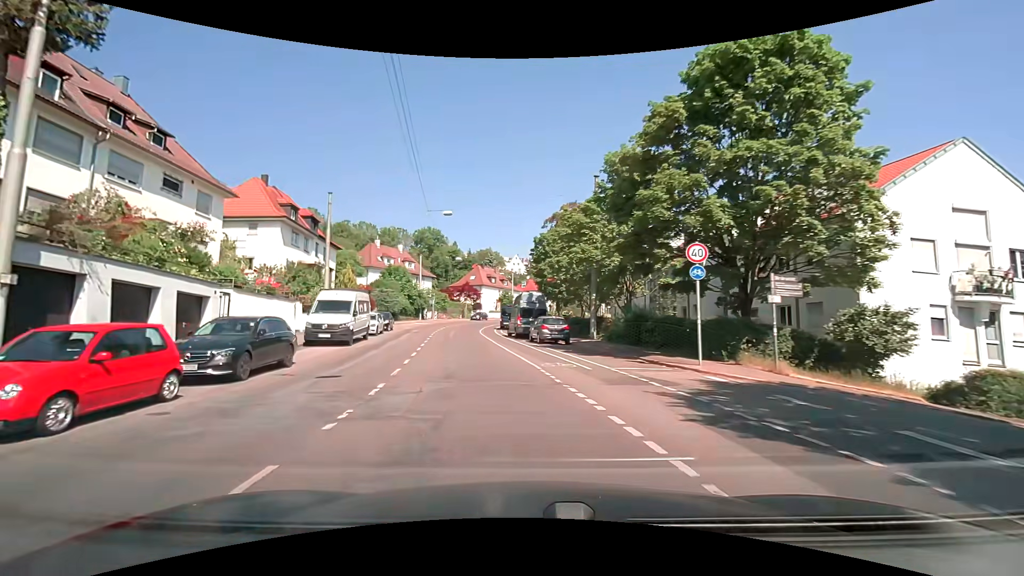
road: secondary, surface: asphalt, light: Day
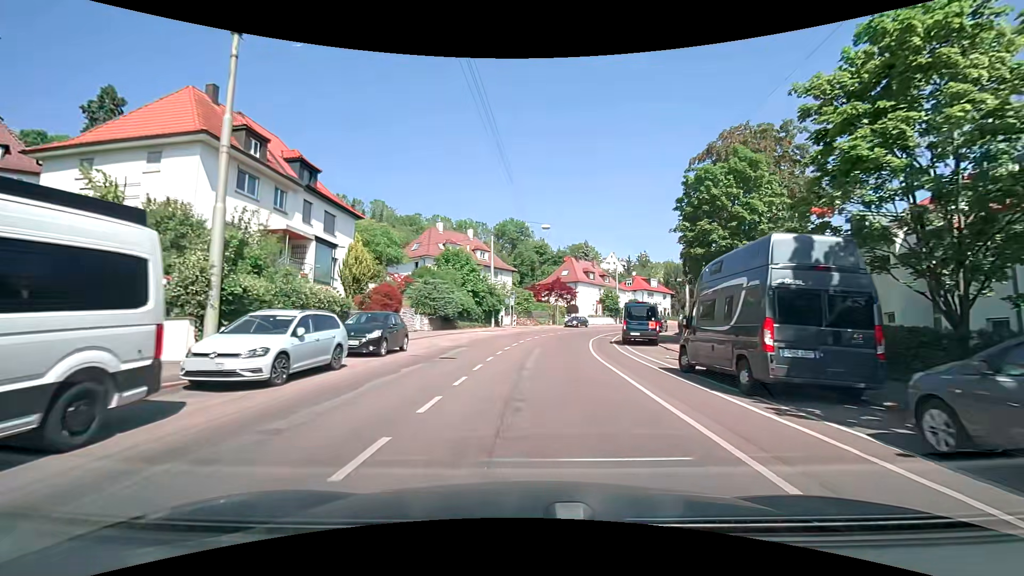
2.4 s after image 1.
(-2.7, +23.0) m; -9°
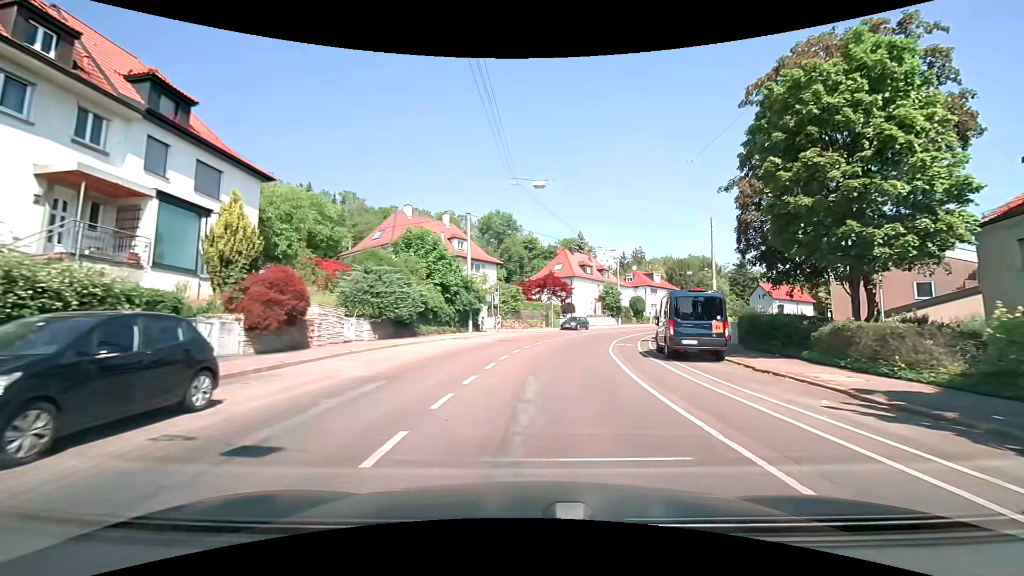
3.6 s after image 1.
(-0.2, +11.3) m; 0°
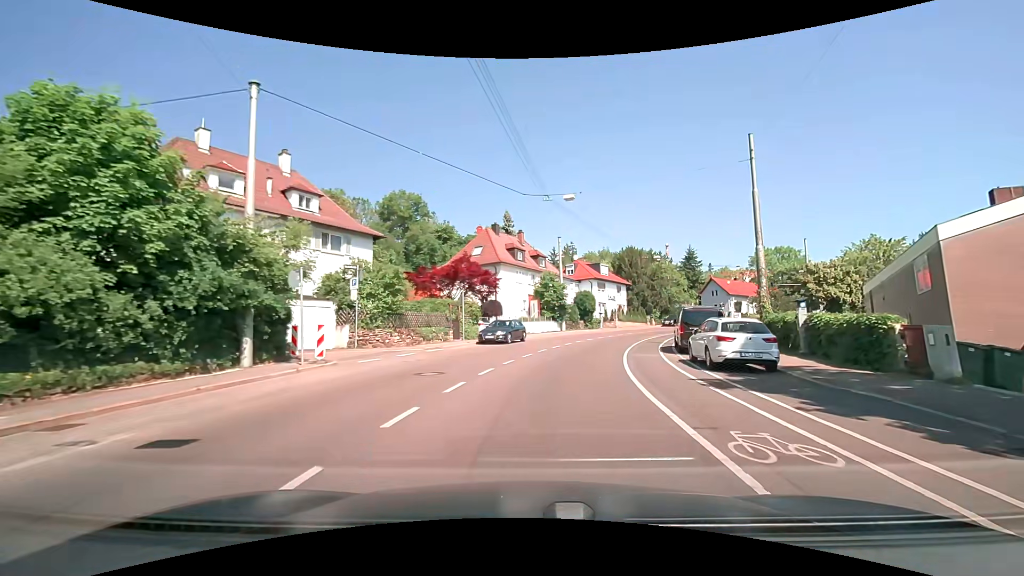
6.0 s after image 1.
(+1.5, +22.4) m; +8°
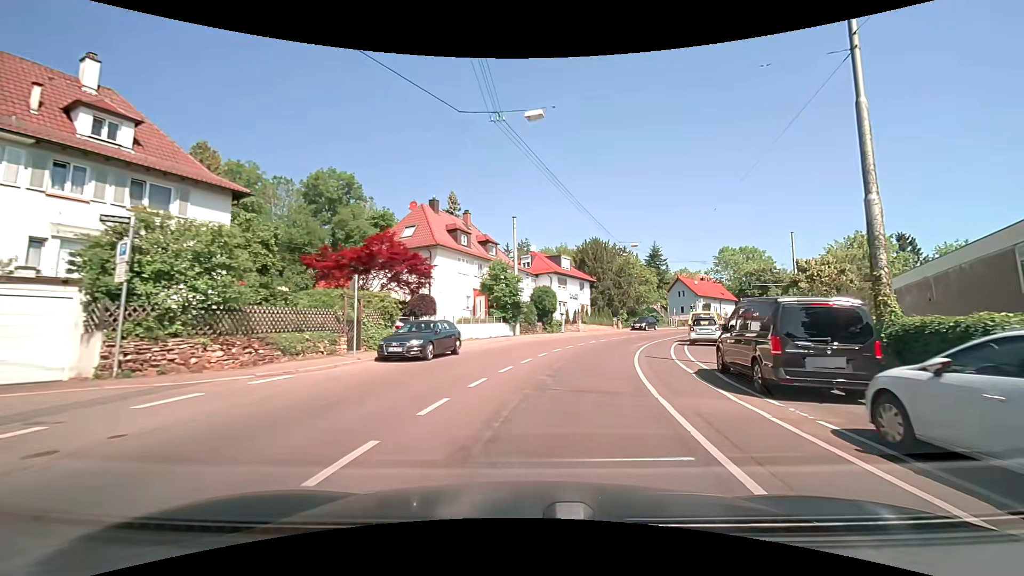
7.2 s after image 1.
(+0.6, +11.3) m; +6°
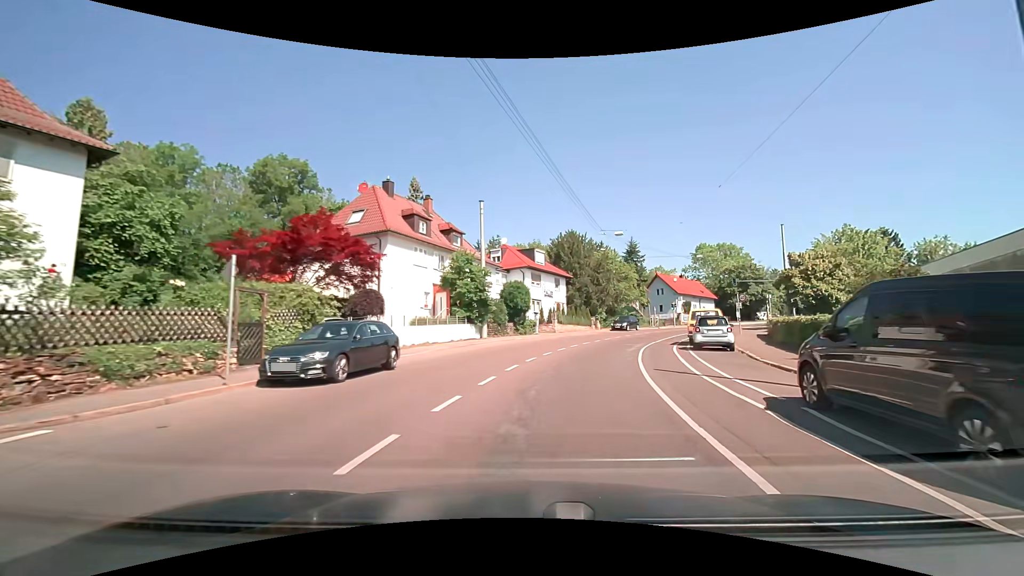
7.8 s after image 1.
(+0.1, +5.8) m; +2°
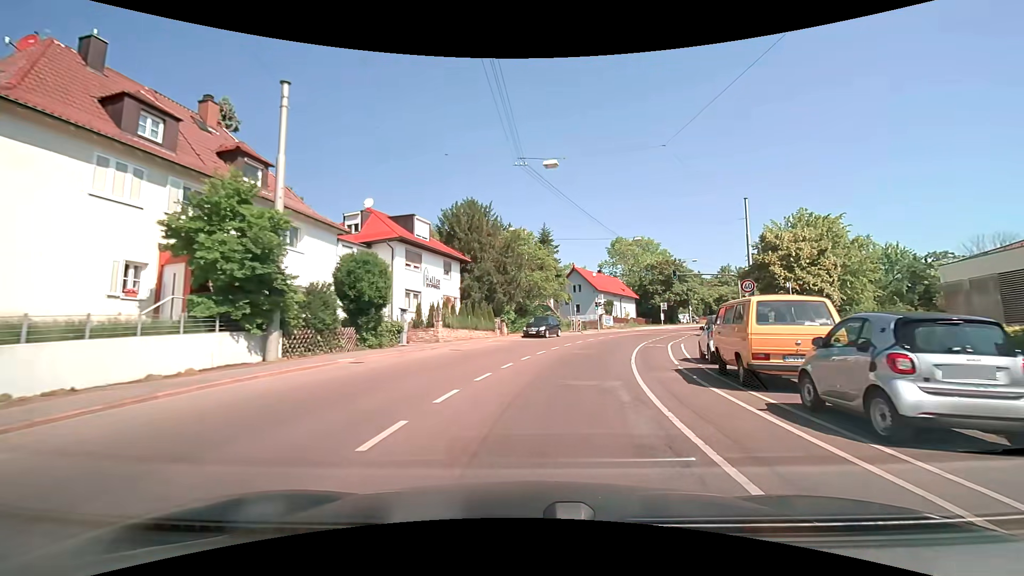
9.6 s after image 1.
(+1.8, +17.4) m; +11°
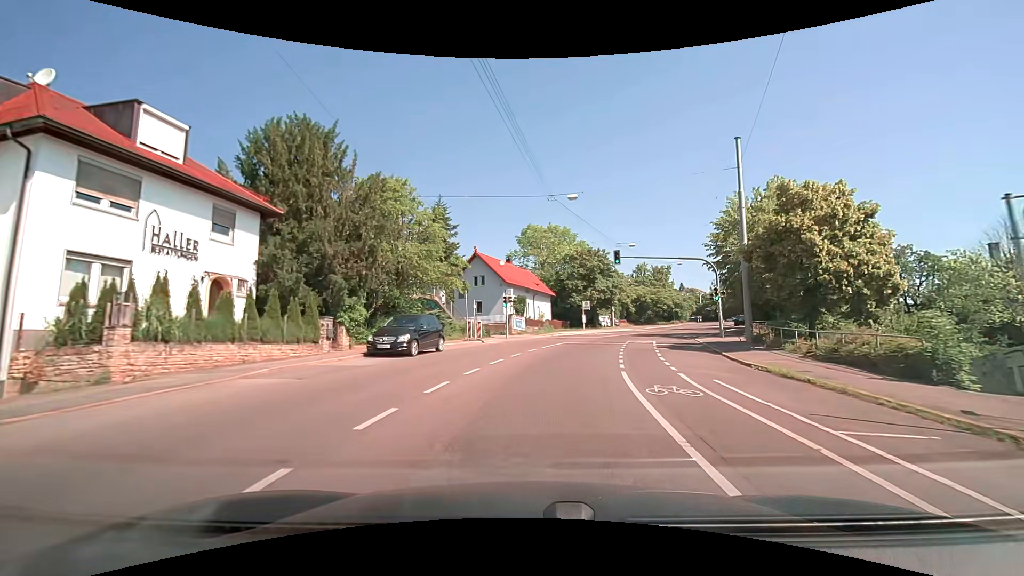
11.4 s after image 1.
(+1.7, +17.1) m; +12°
(0, +10) (+2, +20) (+4, +30) (+7, +39) (+11, +48) (+15, +57) (+20, +66) (+24, +75) (+29, +84) (+34, +93) m
